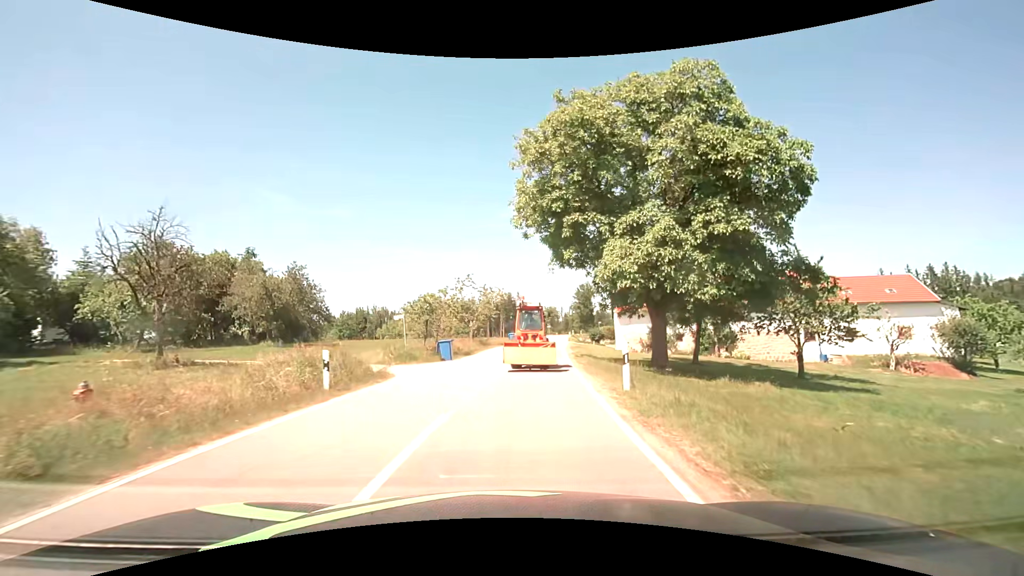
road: tertiary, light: Day
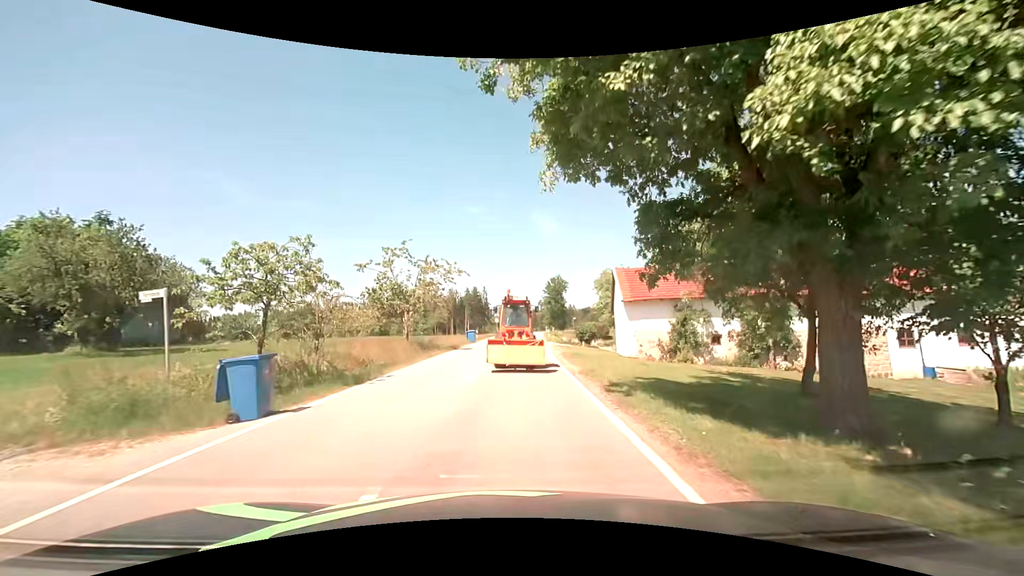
(+0.6, +15.4) m; +4°
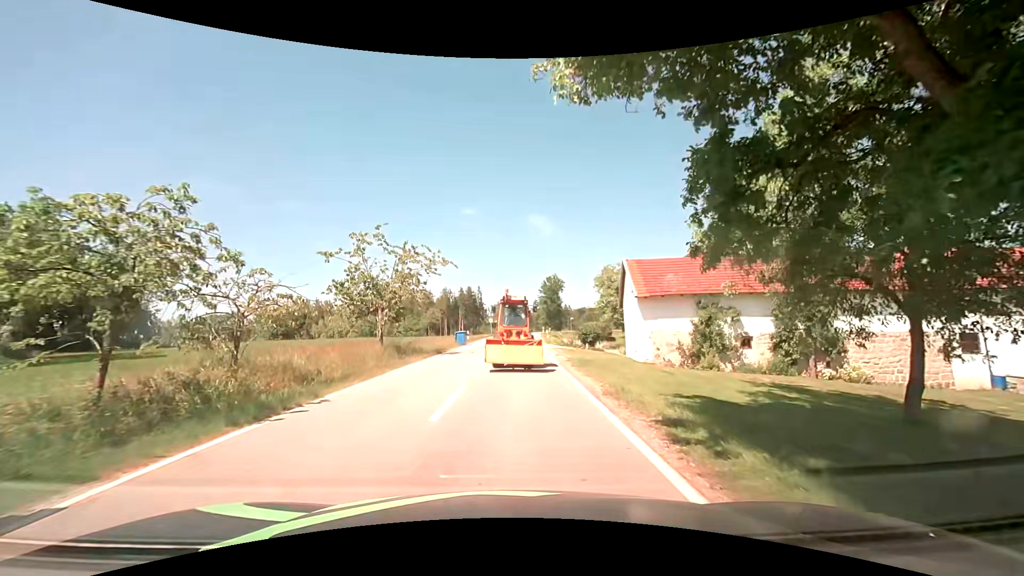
(0.0, +4.7) m; +1°
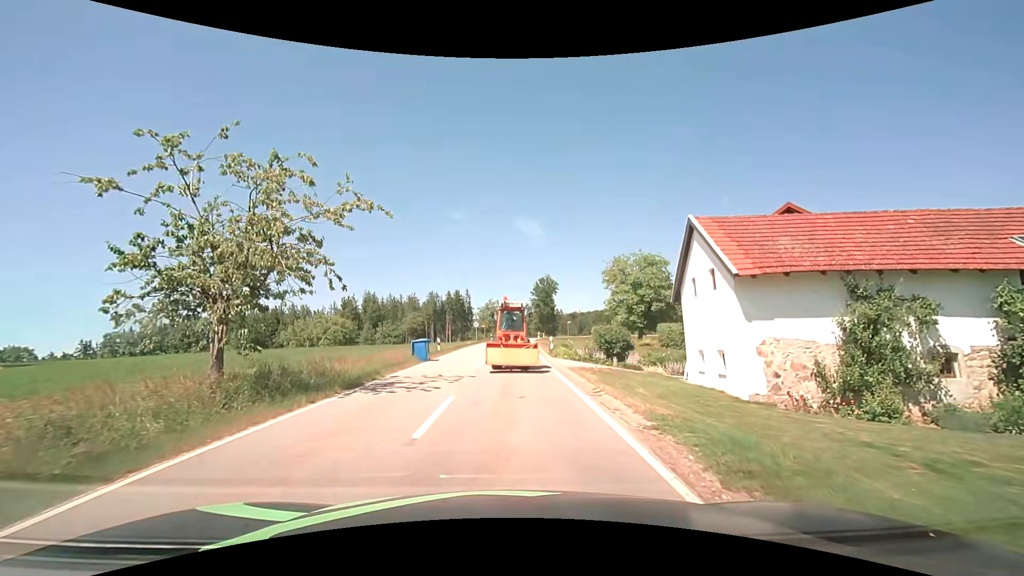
(+0.1, +12.9) m; +2°
(0, +10) (0, +20) (0, +30) (0, +40) (+1, +50) (+1, +60) (+2, +70) (+2, +80) (+3, +90) (+4, +100) m
